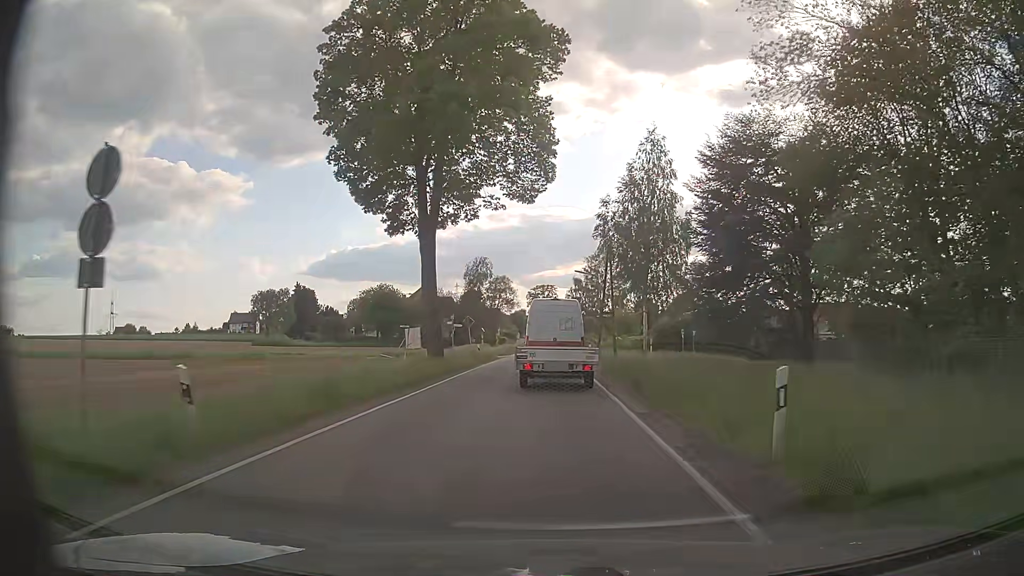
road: secondary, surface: asphalt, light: Day
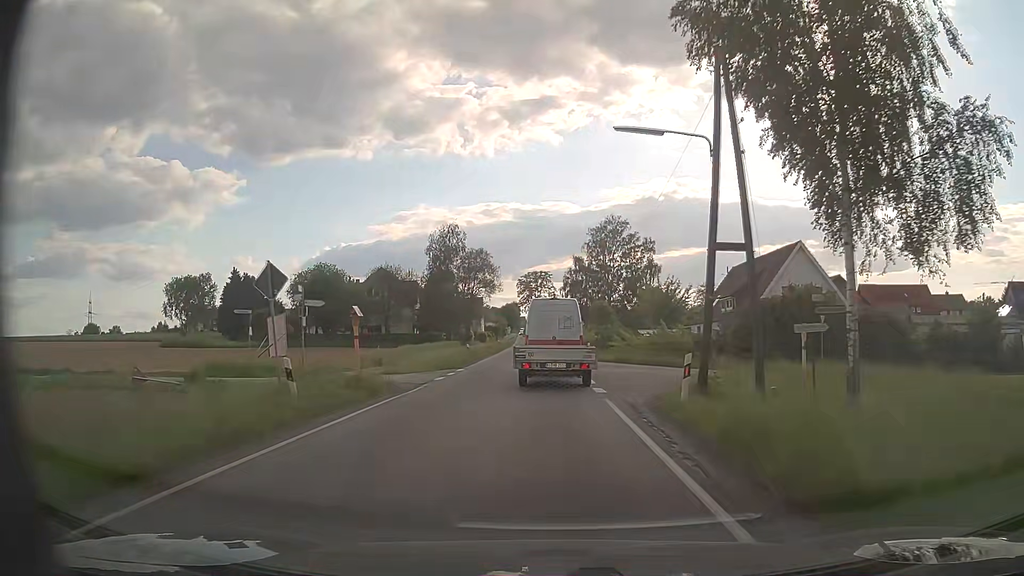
(0.0, +33.0) m; 0°
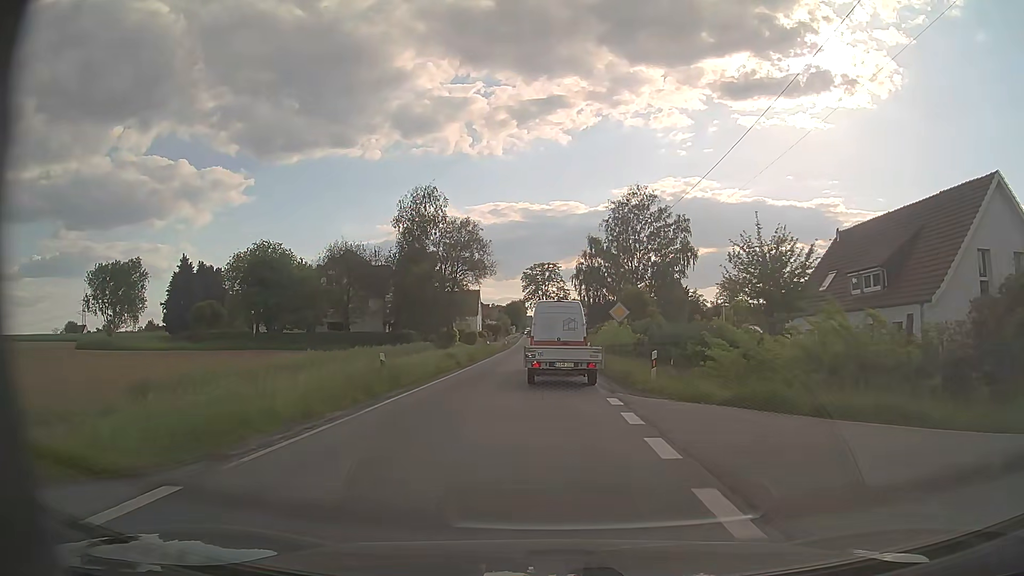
(-0.1, +24.0) m; -1°
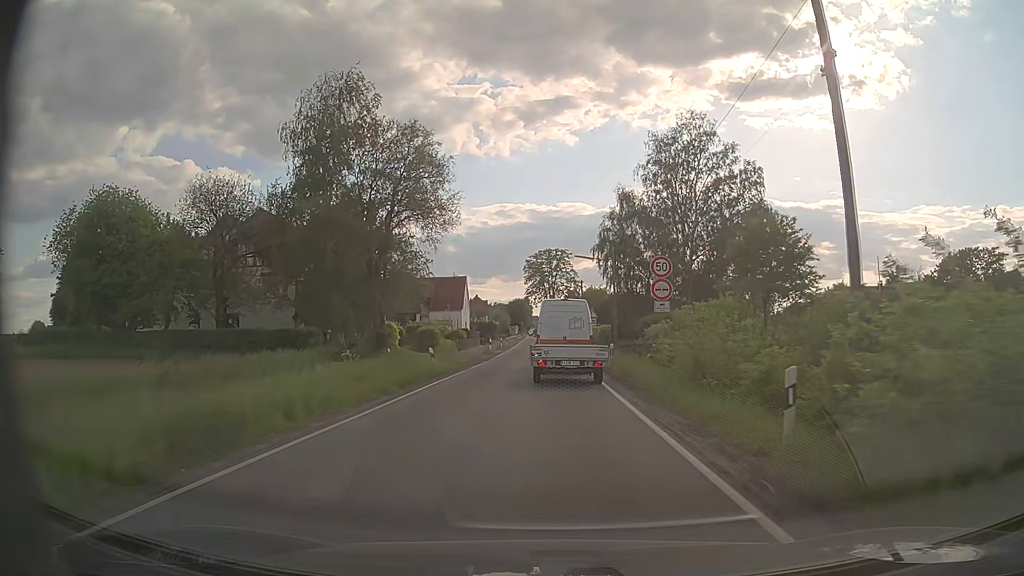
(-0.2, +32.1) m; -1°
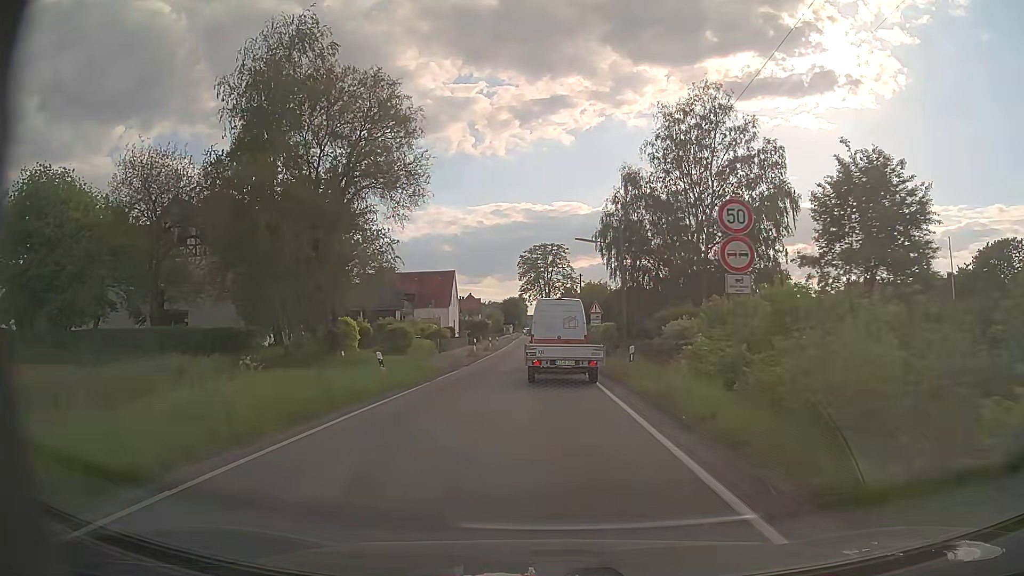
(0.0, +7.9) m; 0°
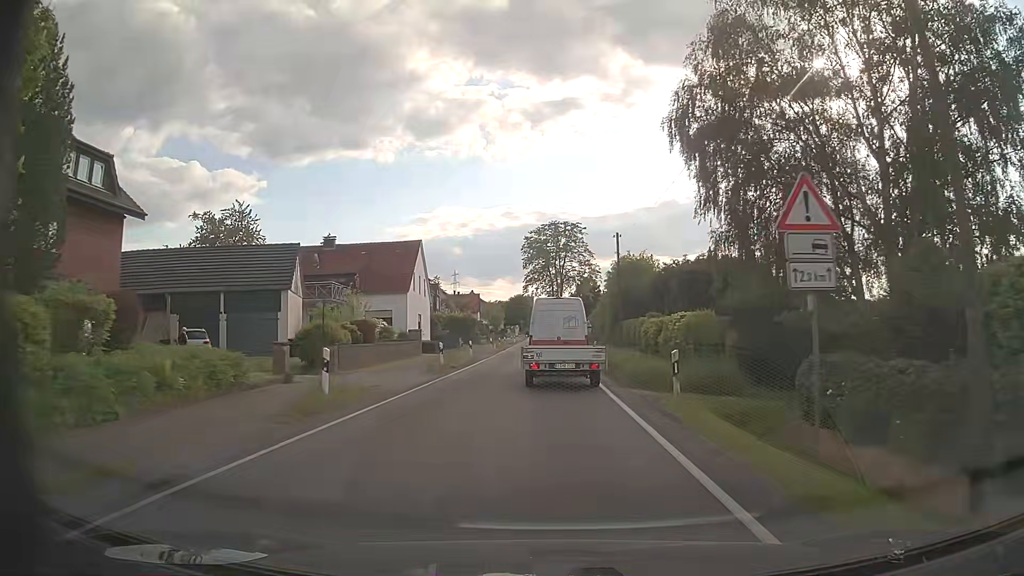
(-0.1, +31.4) m; -1°
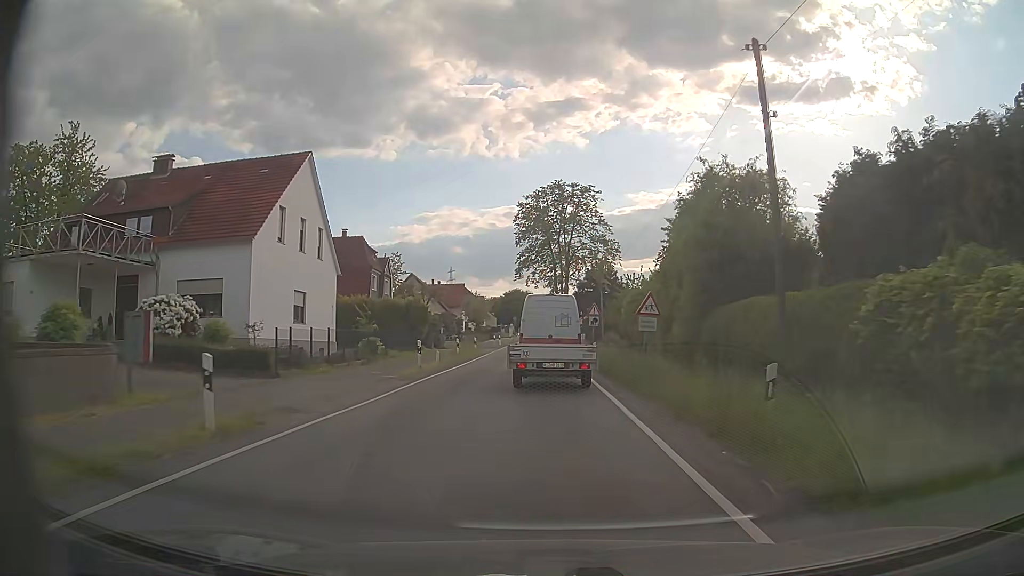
(-0.2, +30.5) m; 0°
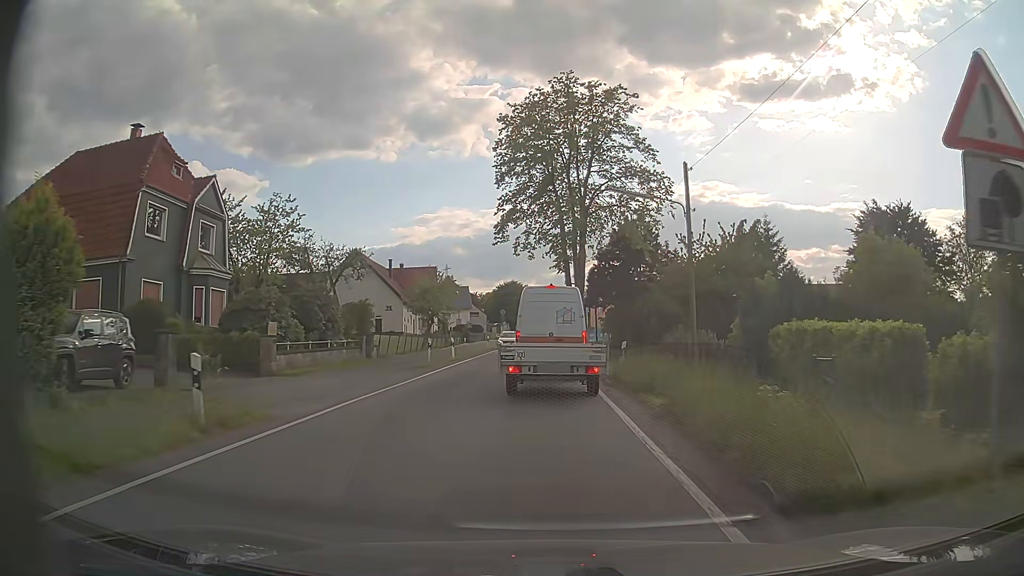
(-0.1, +35.9) m; 0°
(0, +10) (0, +20) (0, +30) (0, +40) (-1, +50) (-1, +60) (-1, +70) (-1, +80) (-1, +90) (-1, +100) m
